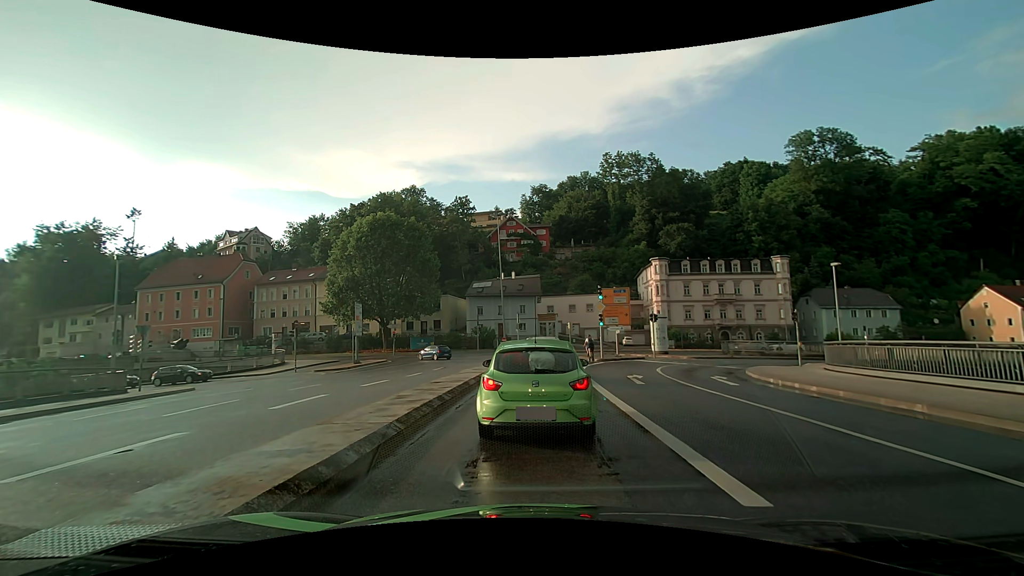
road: primary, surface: asphalt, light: Day
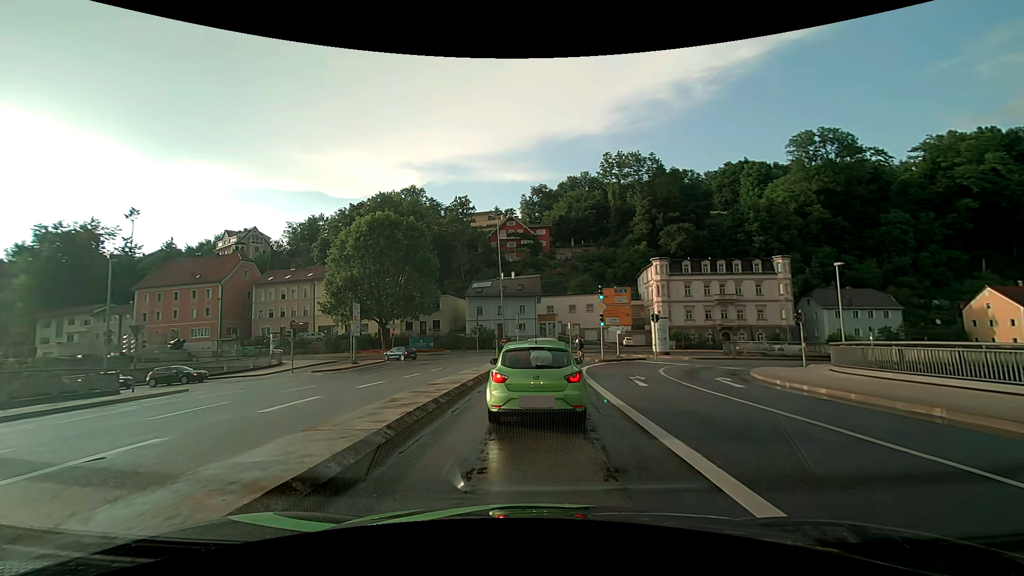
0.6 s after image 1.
(0.0, +0.6) m; 0°
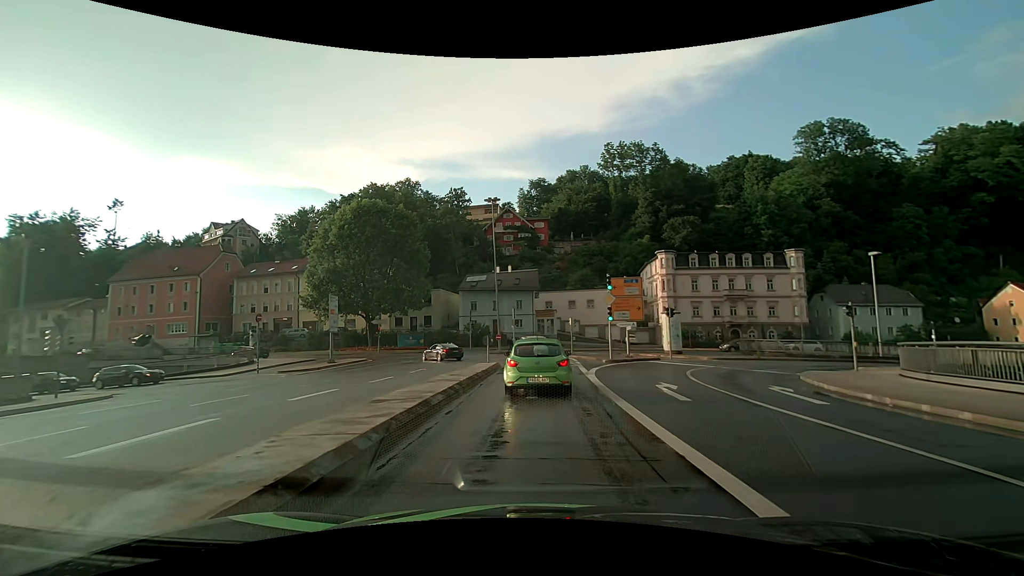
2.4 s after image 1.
(-0.1, +5.0) m; 0°
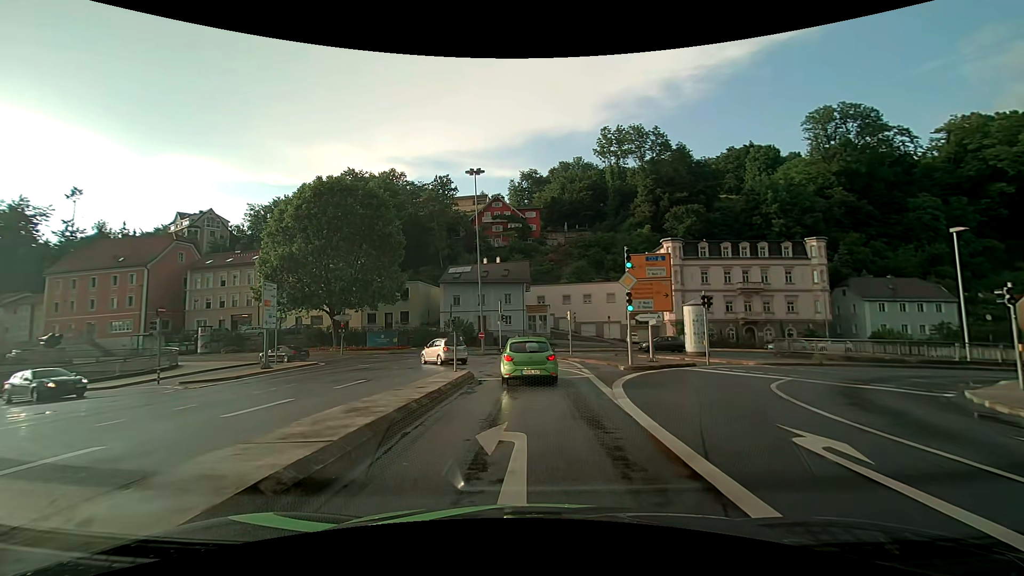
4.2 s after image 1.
(0.0, +8.6) m; +1°
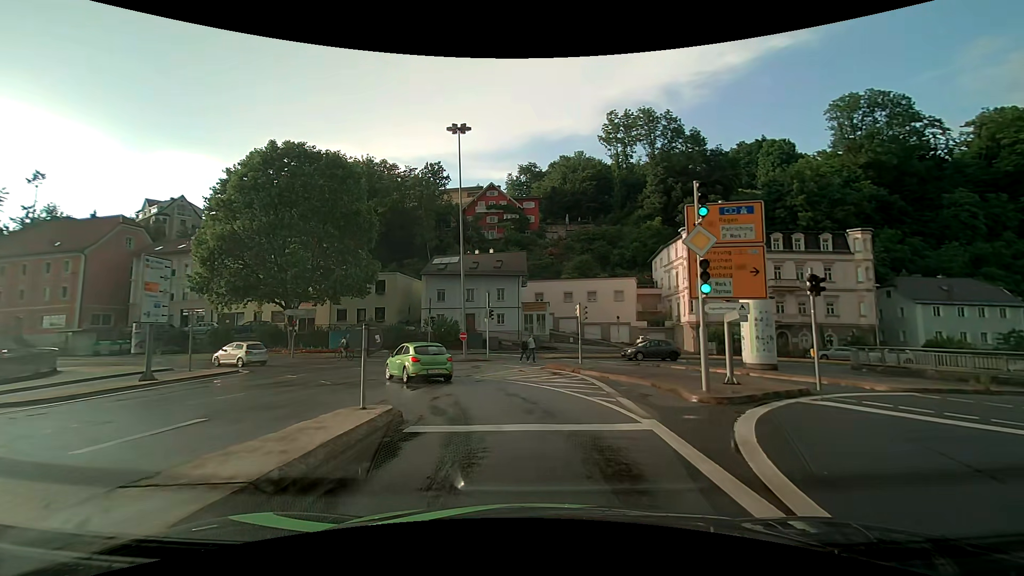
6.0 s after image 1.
(0.0, +9.6) m; 0°
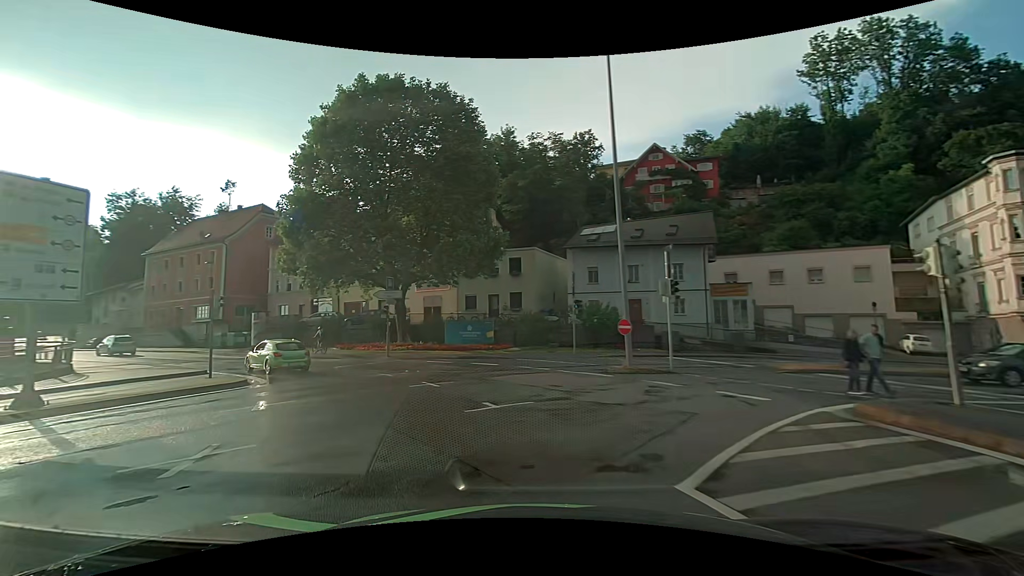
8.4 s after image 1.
(-1.3, +14.6) m; -18°
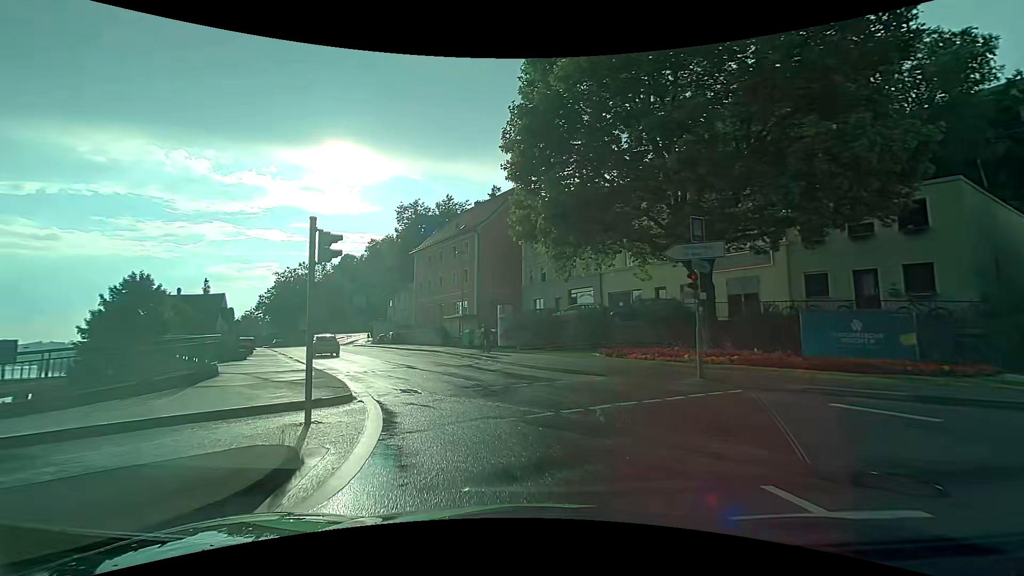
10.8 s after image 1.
(-4.6, +14.4) m; -30°
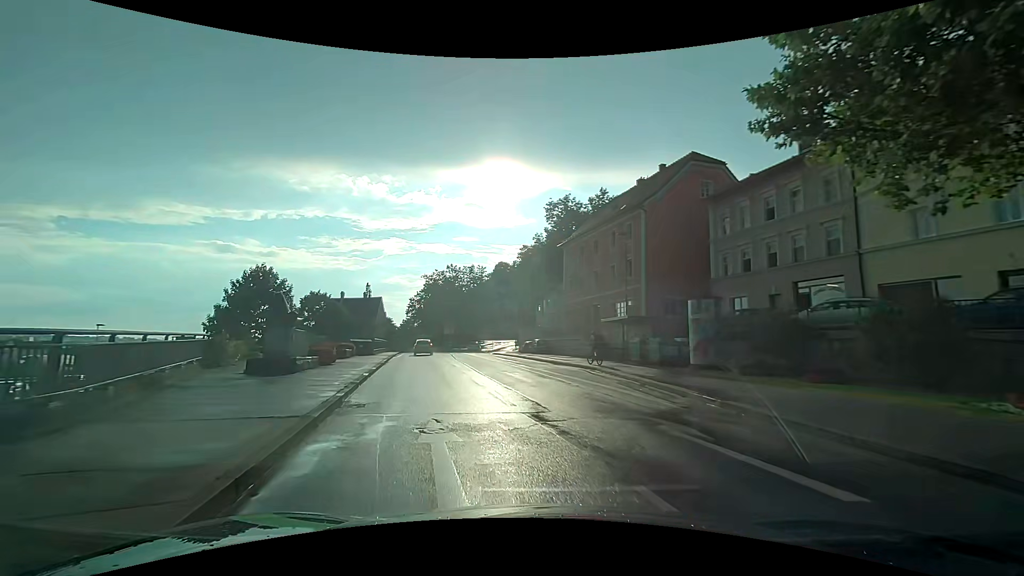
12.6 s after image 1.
(-1.9, +12.3) m; -18°
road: primary_link
